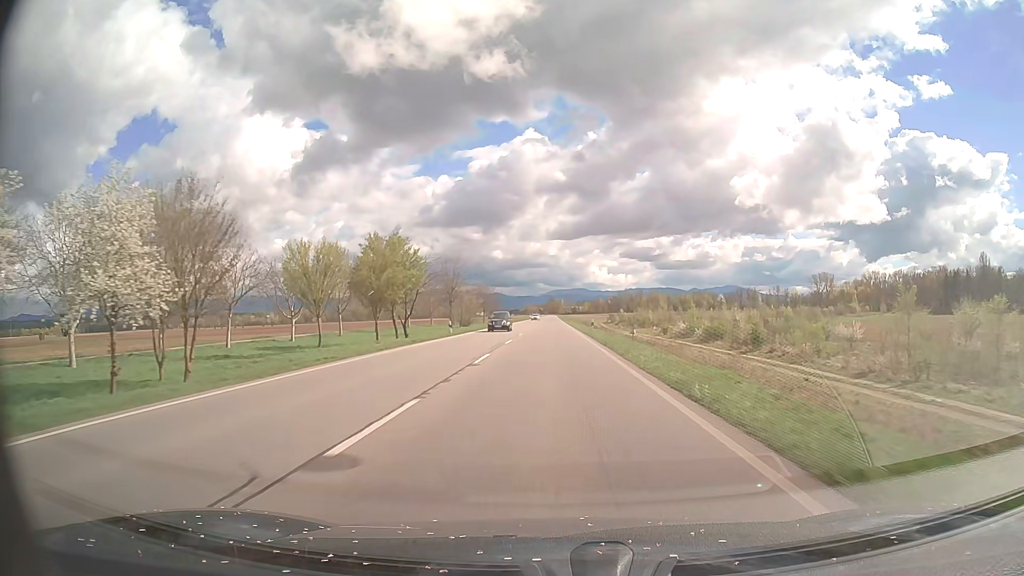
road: primary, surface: asphalt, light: Day
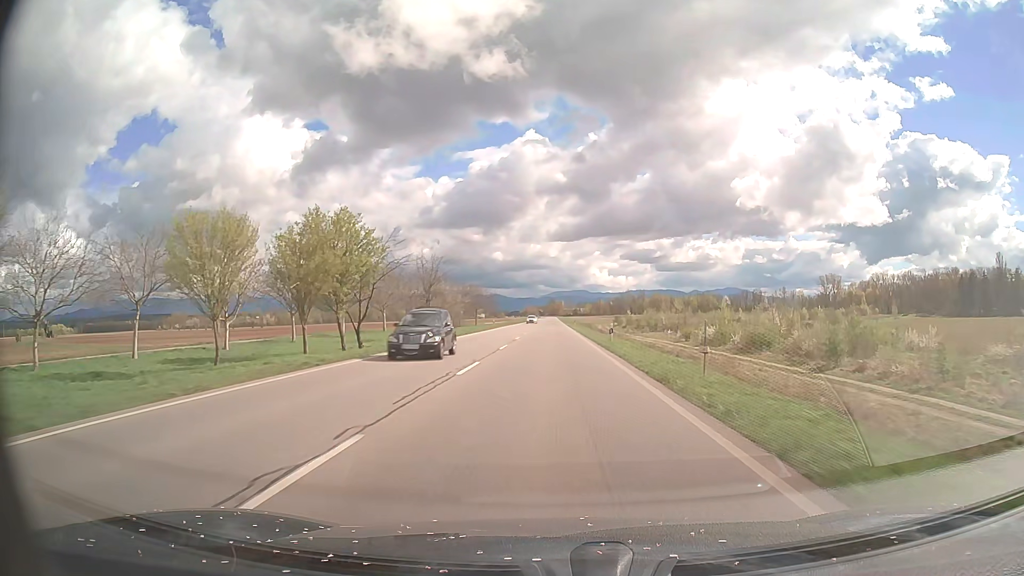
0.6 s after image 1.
(0.0, +15.1) m; 0°
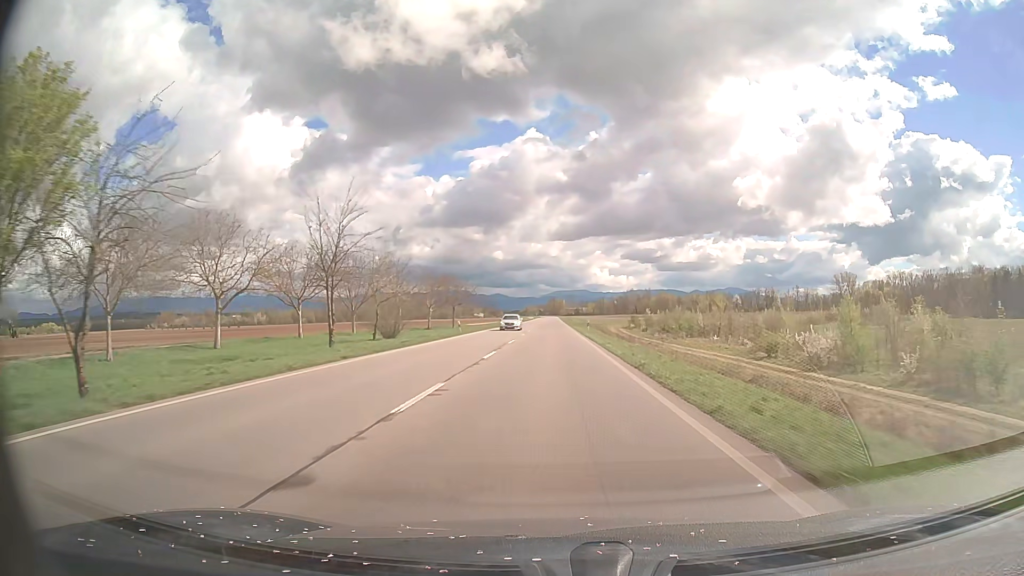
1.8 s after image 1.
(0.0, +30.1) m; 0°
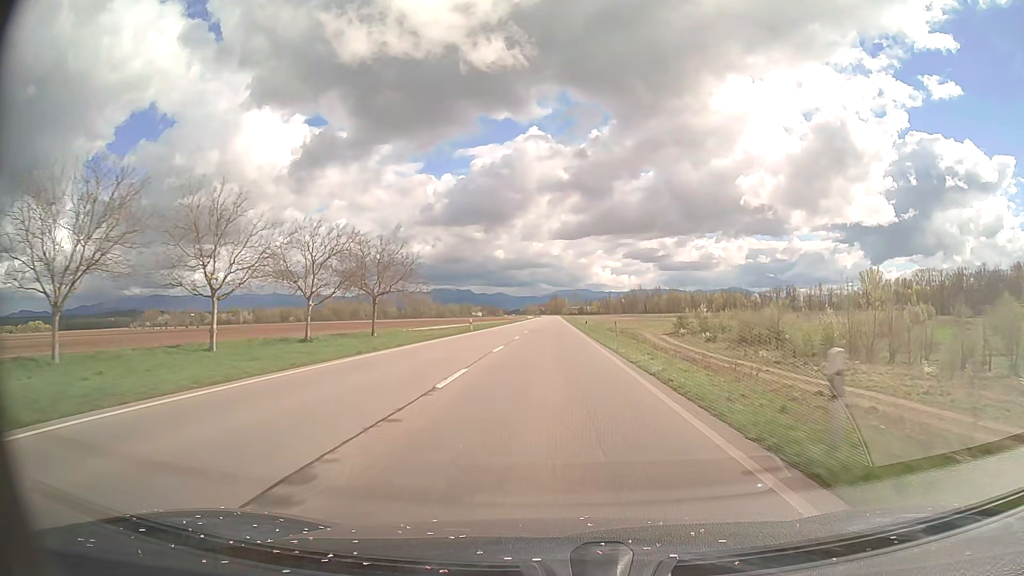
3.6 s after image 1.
(0.0, +45.1) m; 0°
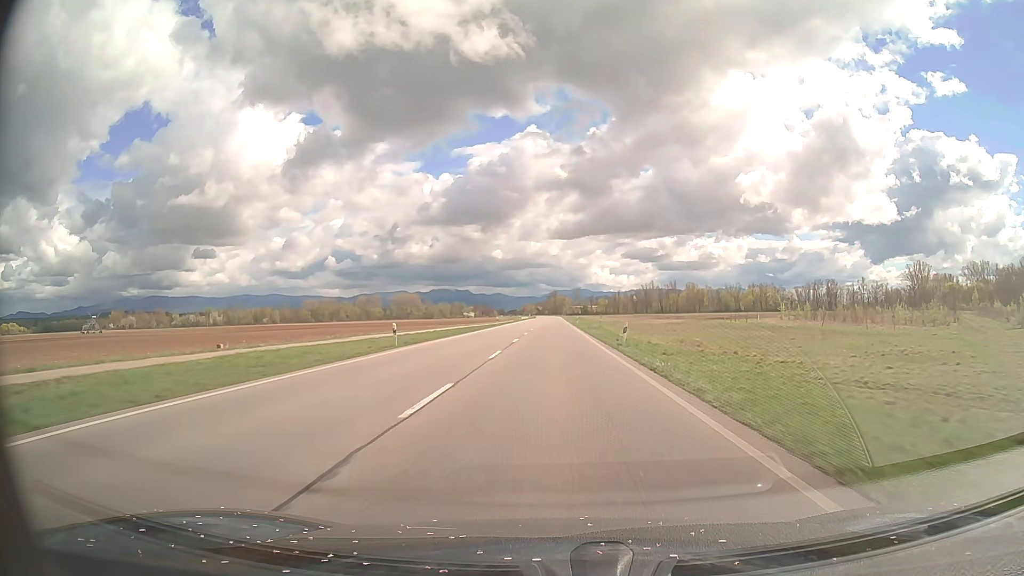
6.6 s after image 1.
(0.0, +75.1) m; 0°
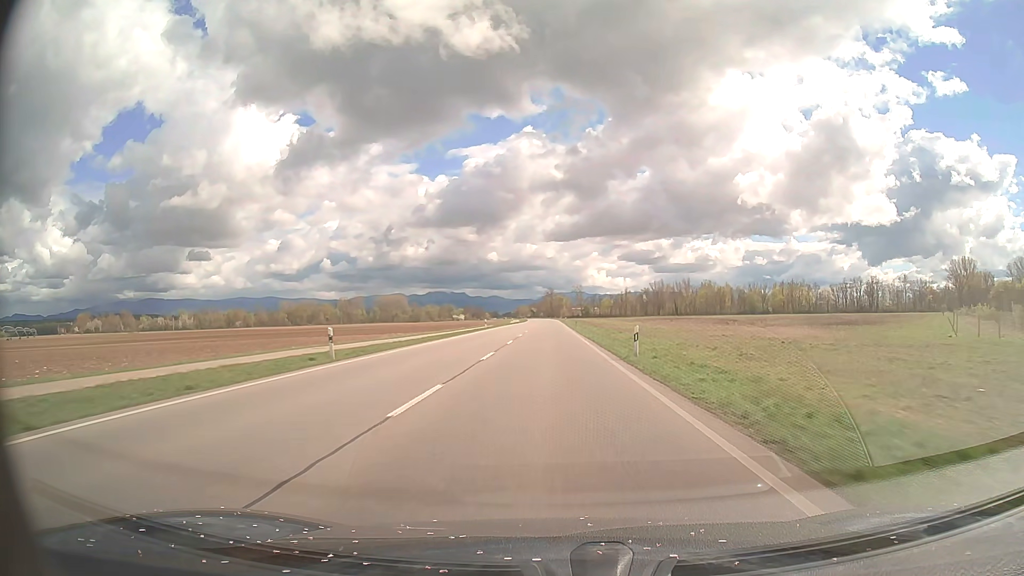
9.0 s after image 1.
(+0.2, +59.9) m; 0°
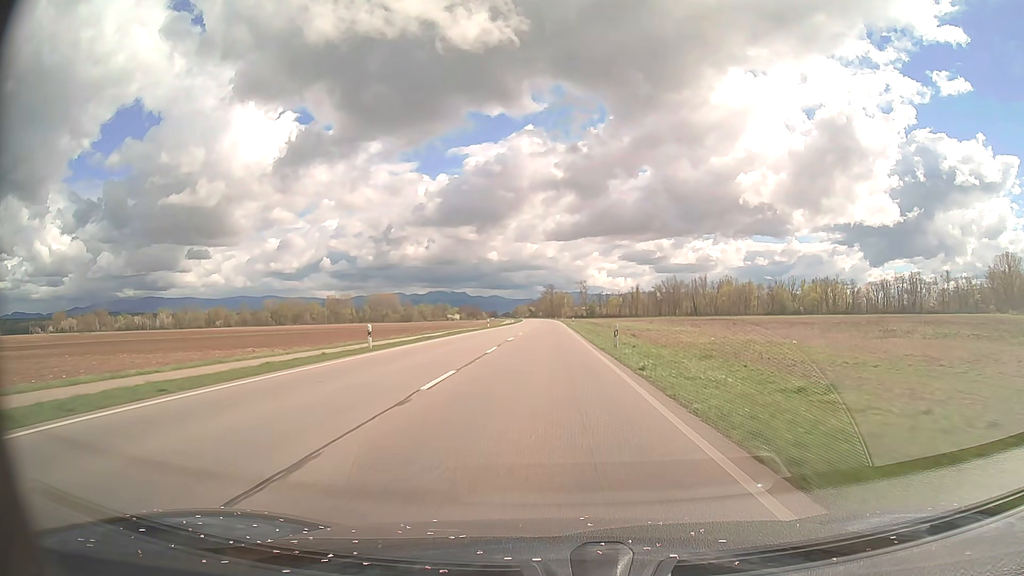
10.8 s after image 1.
(0.0, +44.9) m; 0°
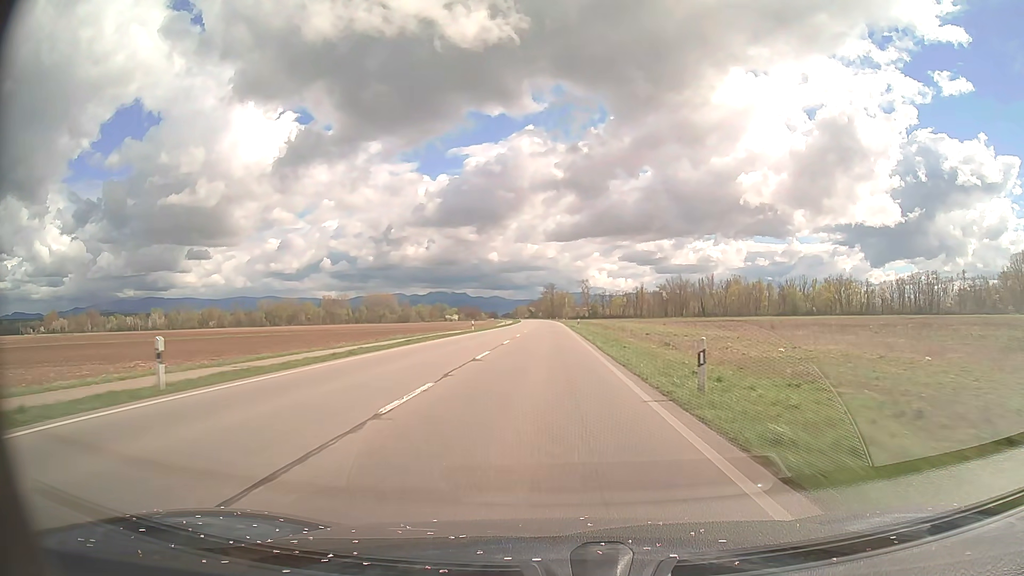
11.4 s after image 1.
(0.0, +15.0) m; 0°
(0, +10) (0, +20) (0, +30) (0, +40) (0, +50) (0, +60) (0, +70) (0, +80) (-1, +90) (-1, +100) m
